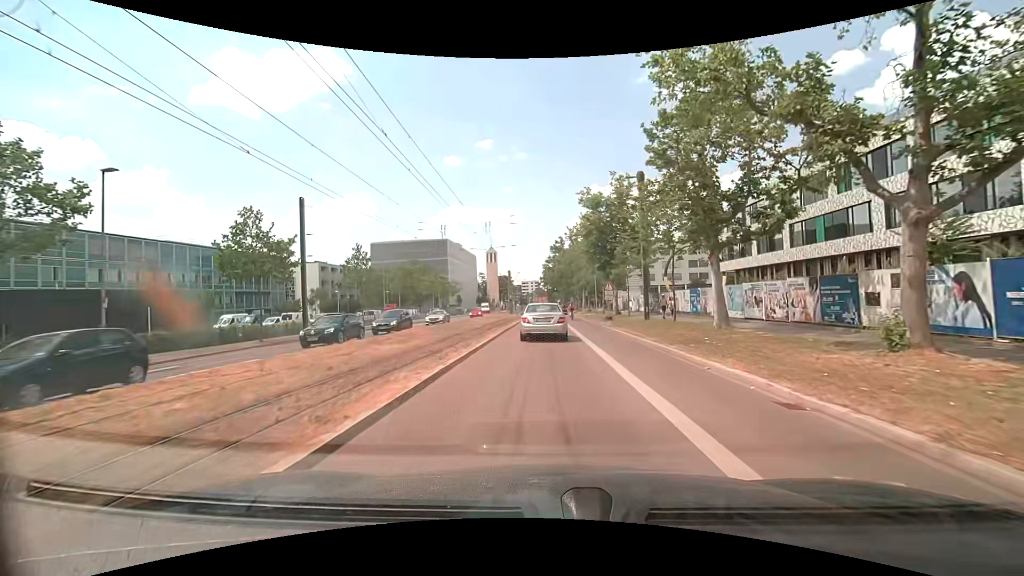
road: secondary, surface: asphalt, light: Day
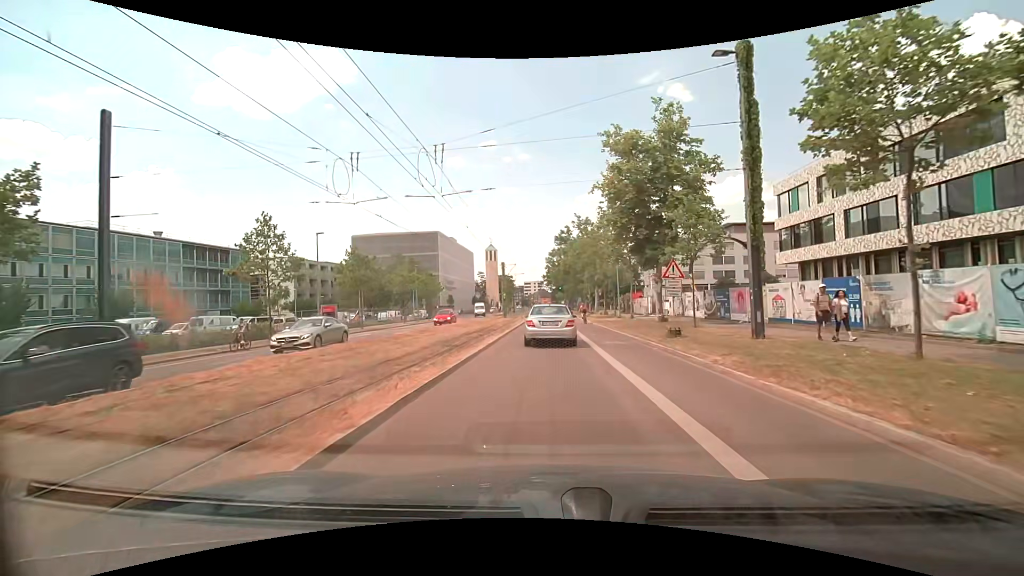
(-0.2, +17.5) m; -1°
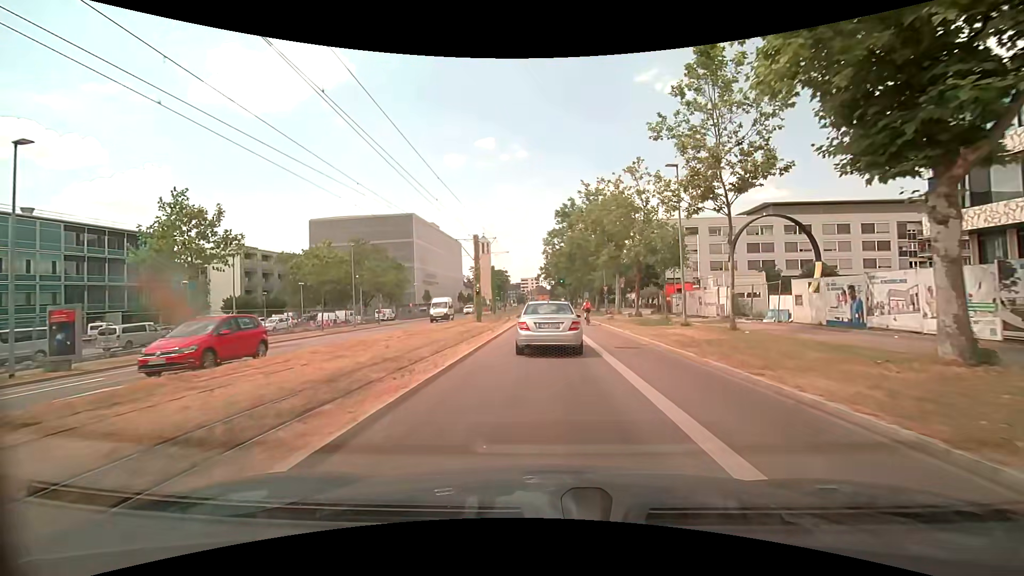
(+0.2, +23.0) m; 0°
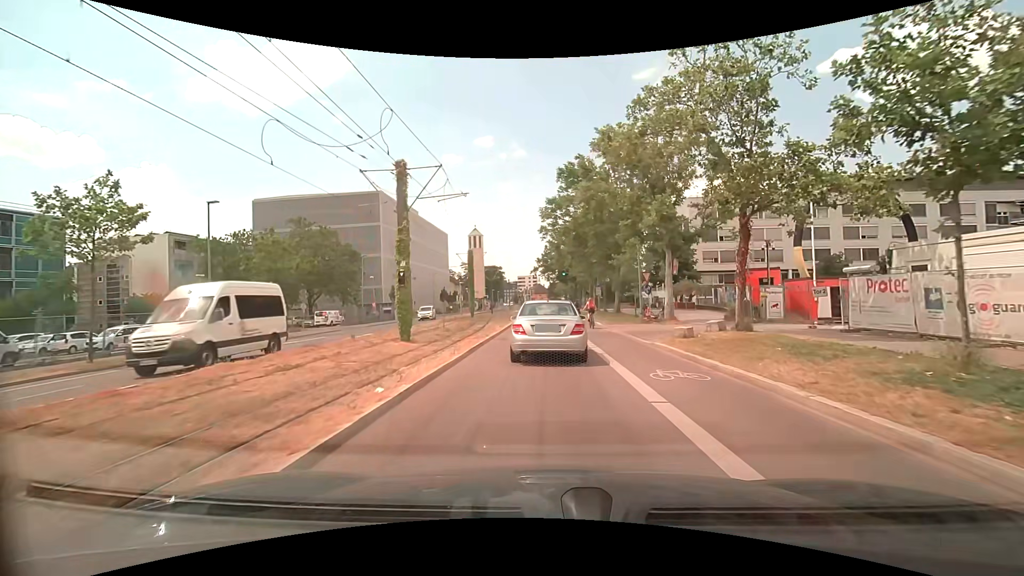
(+0.1, +20.8) m; 0°
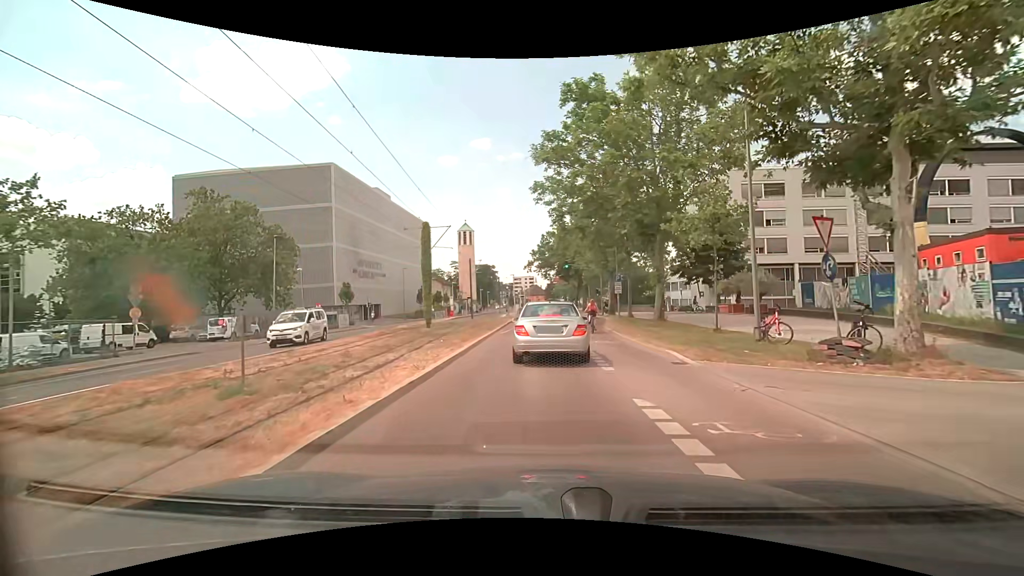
(+0.1, +18.8) m; +1°
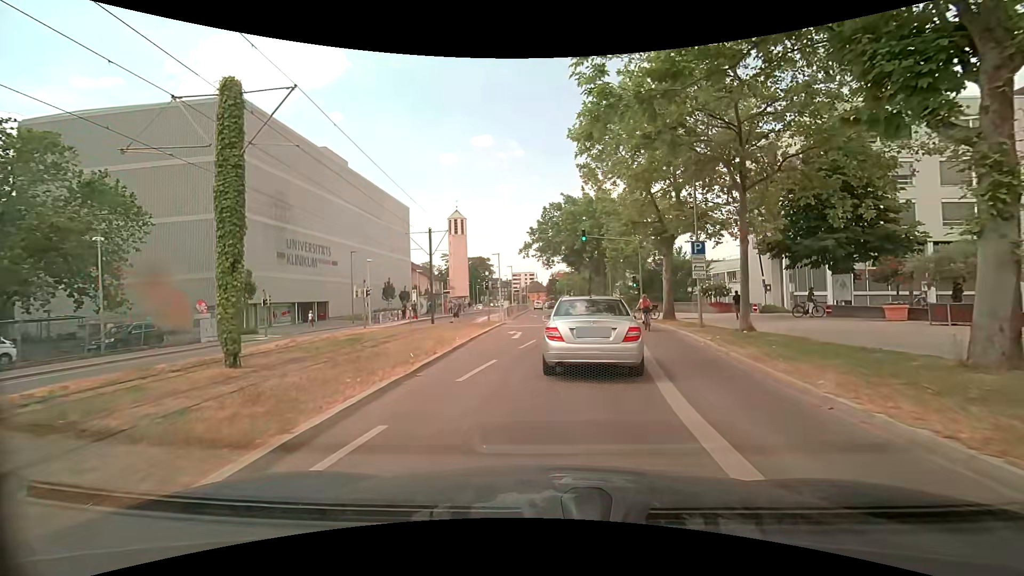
(-0.3, +21.6) m; -1°
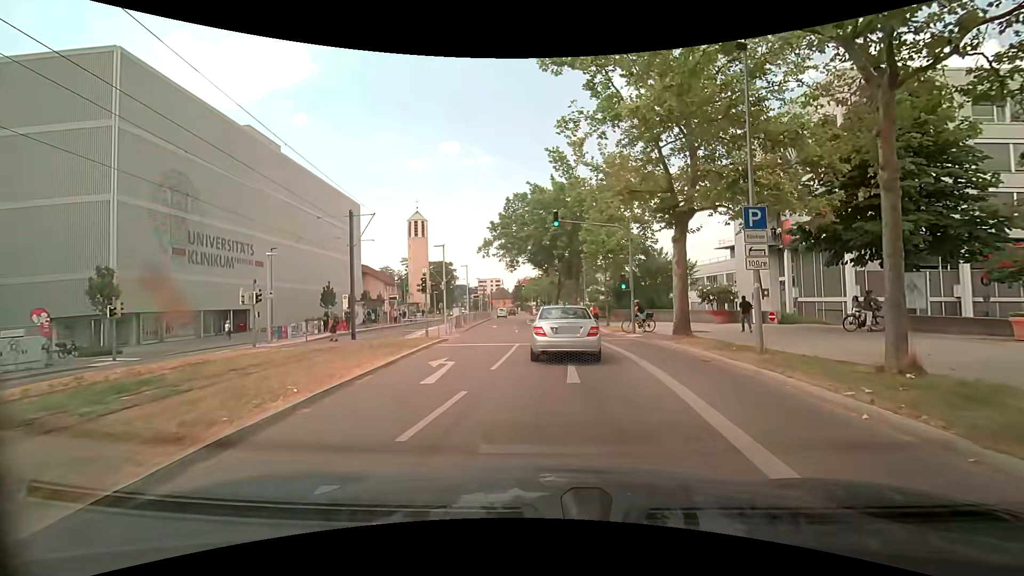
(+0.3, +9.2) m; +4°
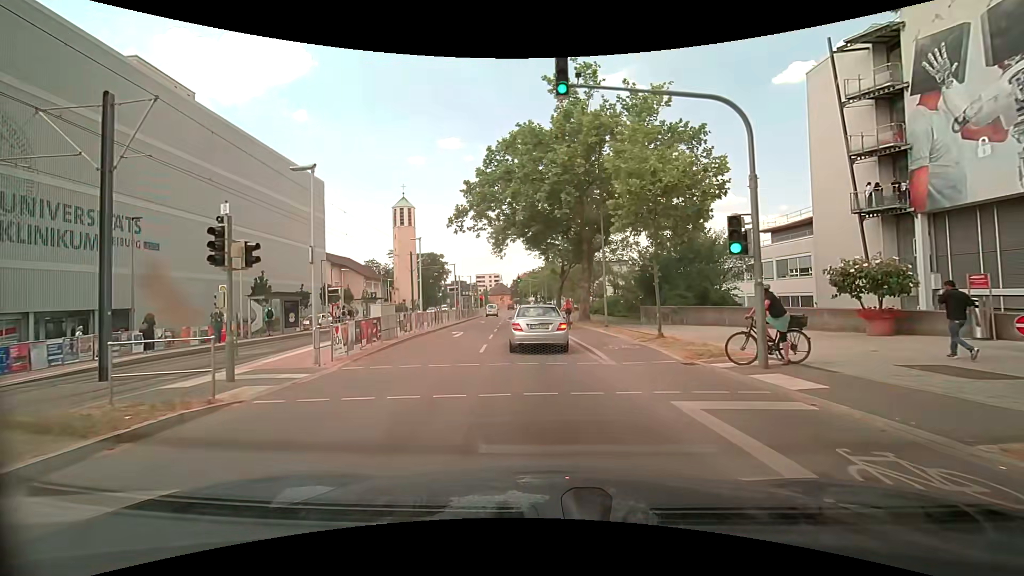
(+0.2, +16.0) m; 0°
(0, +10) (-1, +20) (-1, +30) (-2, +40) (-3, +50) (-3, +60) (-4, +70) (-5, +80) (-6, +90) (-8, +100) m
